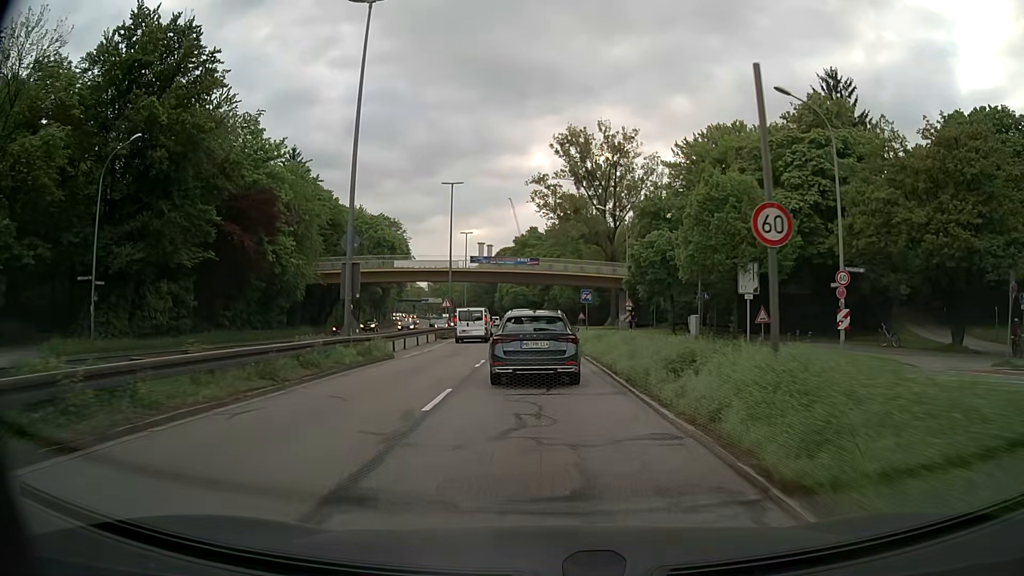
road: trunk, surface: asphalt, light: Day
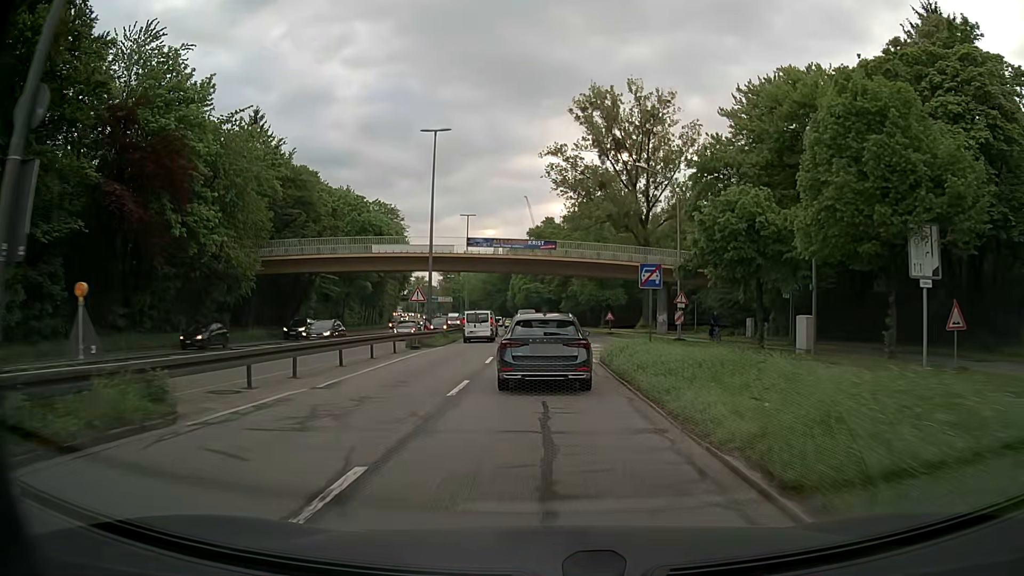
(-0.1, +15.7) m; -1°
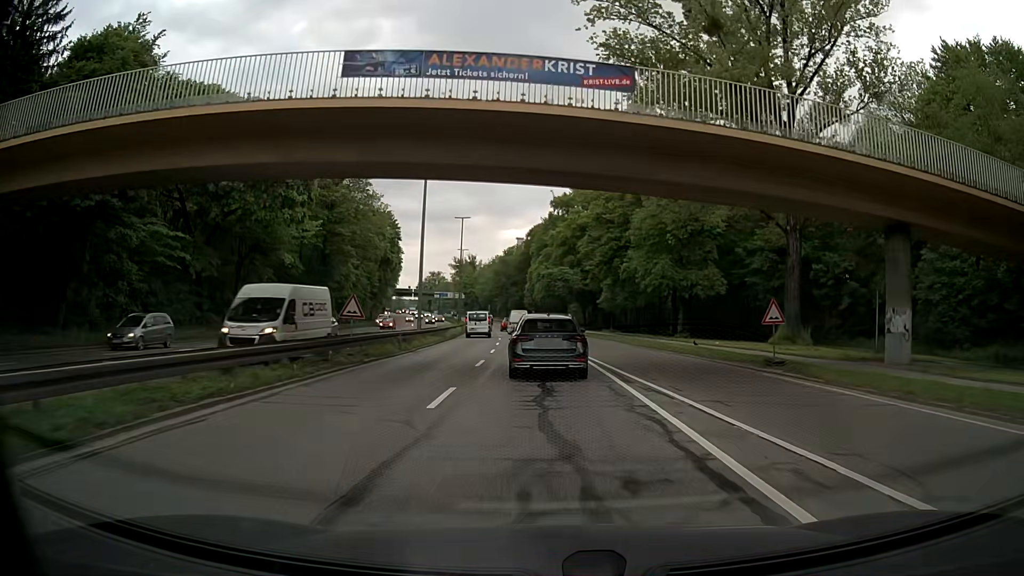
(-0.6, +37.9) m; -2°
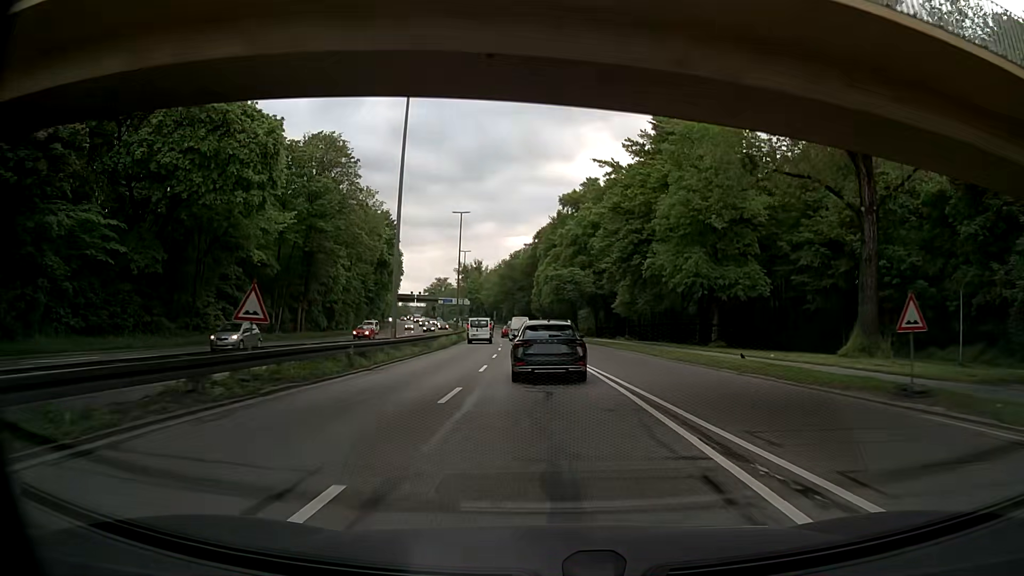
(0.0, +7.9) m; -1°
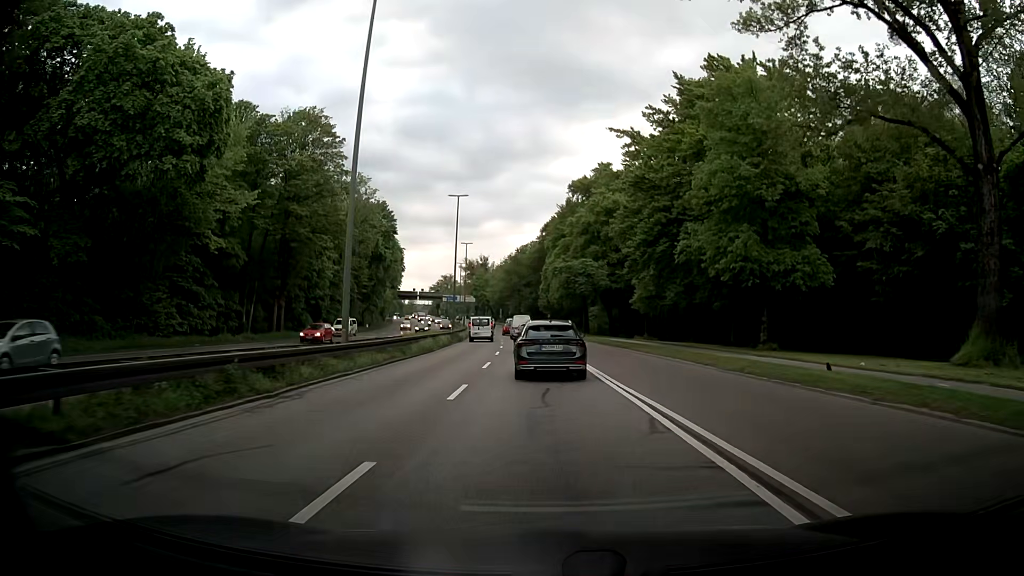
(-0.1, +8.1) m; -1°
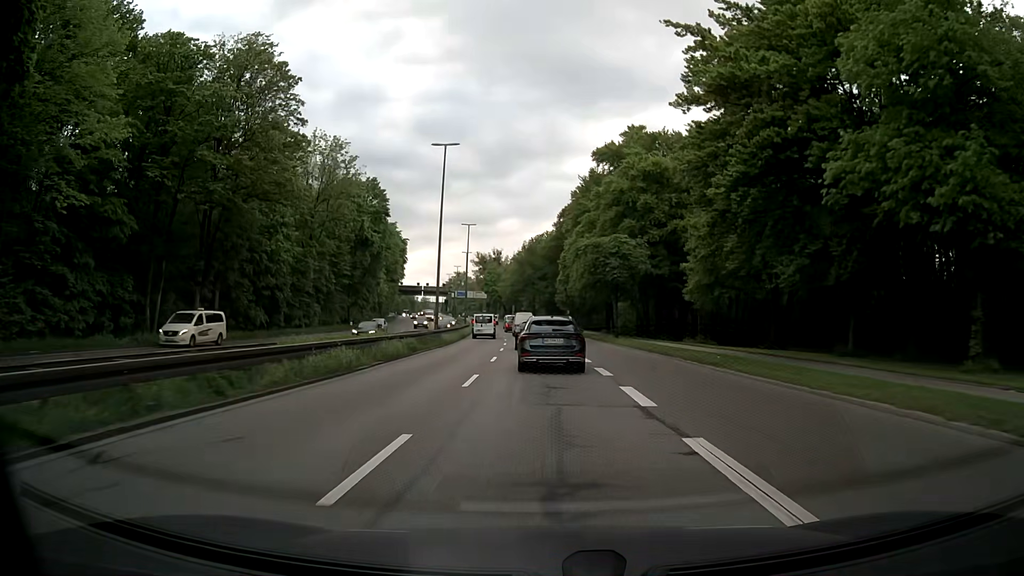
(-0.2, +16.8) m; -1°
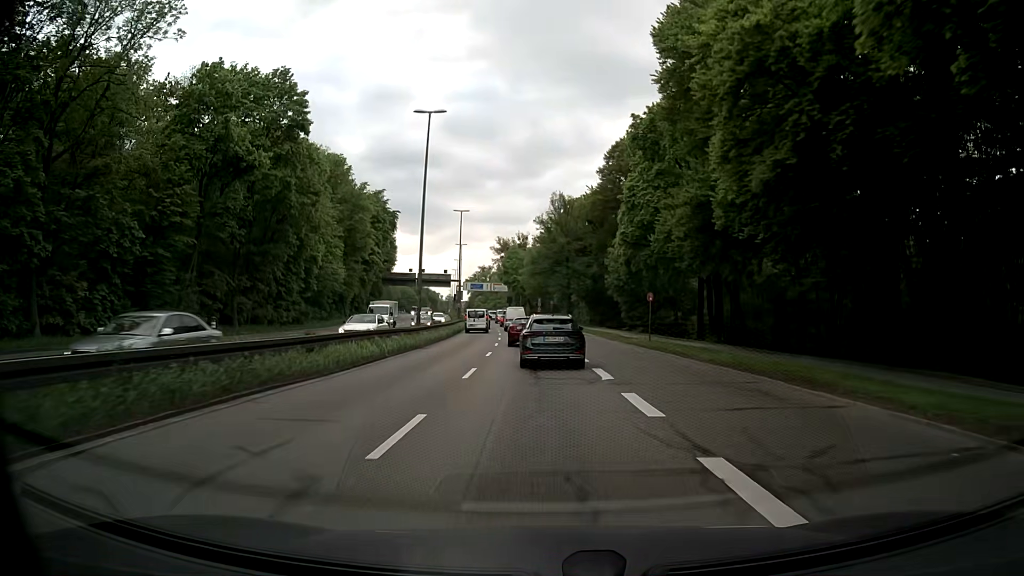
(-1.1, +43.7) m; -3°
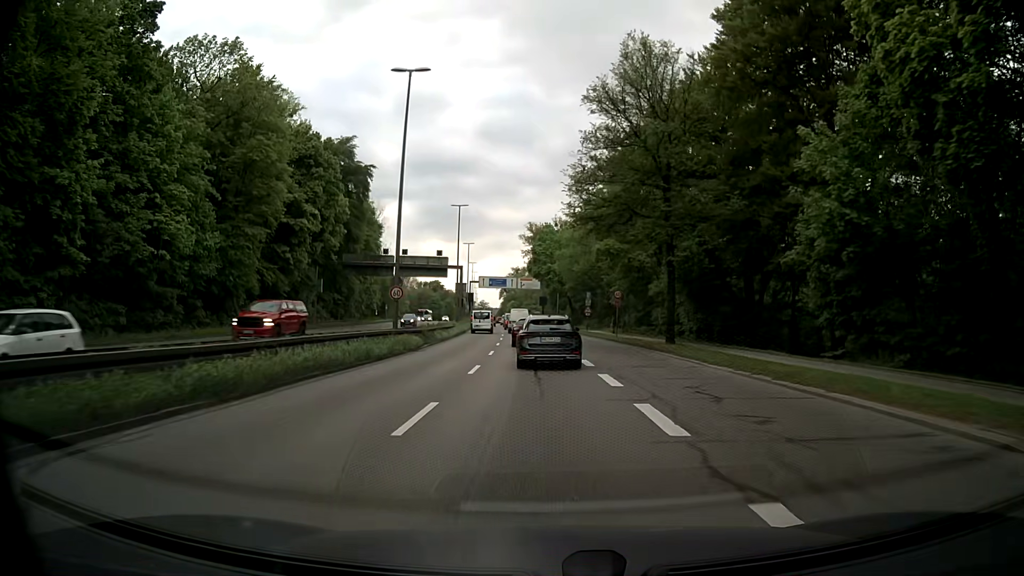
(-1.3, +43.9) m; -3°
(0, +10) (0, +20) (-1, +30) (-1, +40) (-2, +50) (-3, +60) (-3, +70) (-4, +80) (-5, +90) (-6, +100) m
